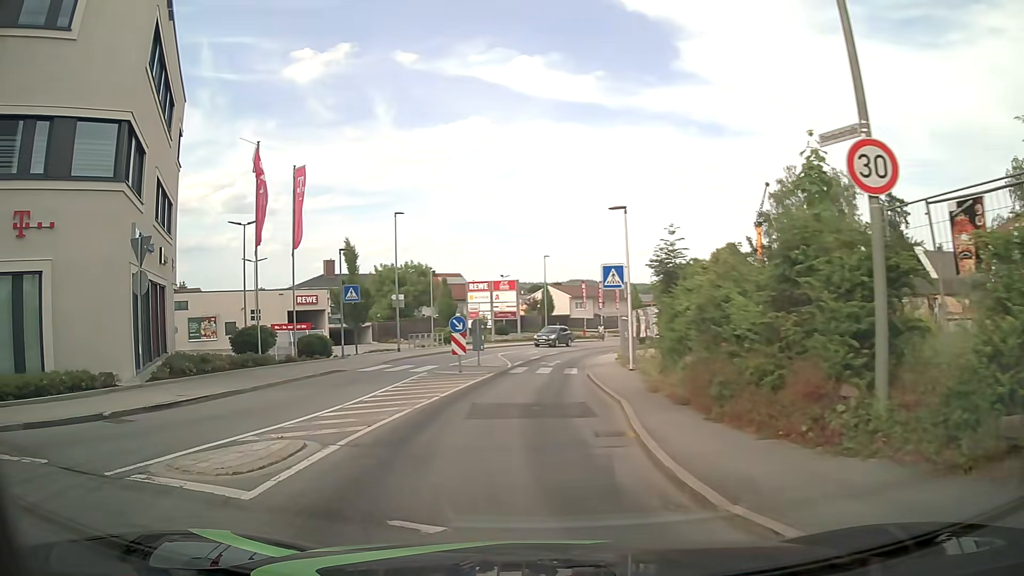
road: tertiary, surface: asphalt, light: Day
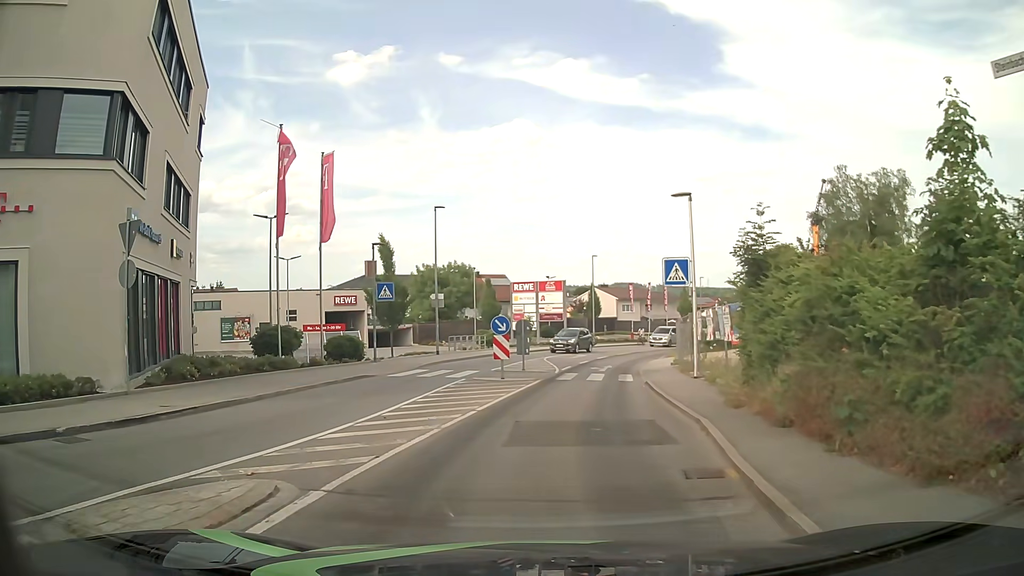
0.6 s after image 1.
(-0.1, +2.7) m; -3°
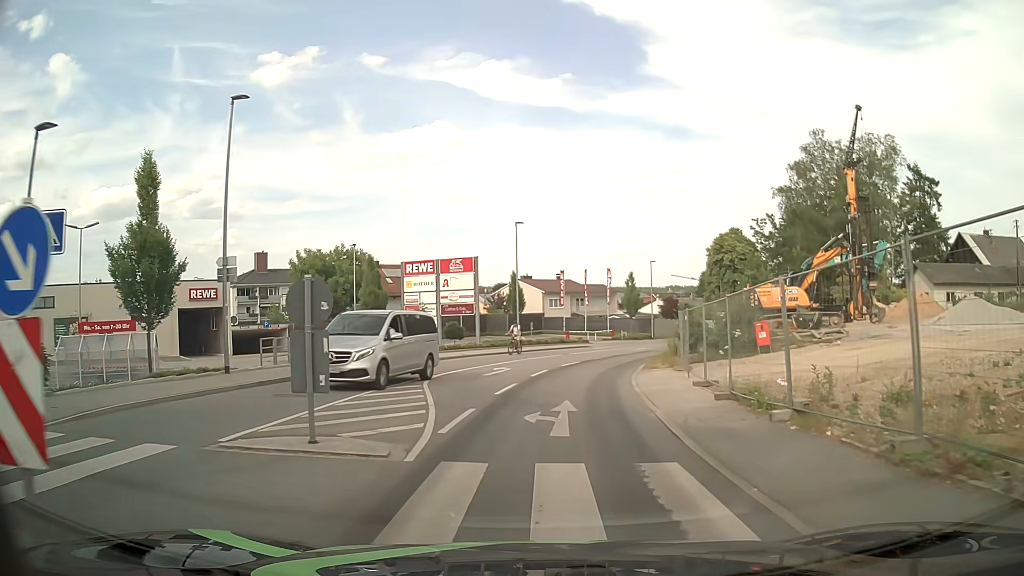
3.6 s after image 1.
(+0.8, +18.6) m; +6°
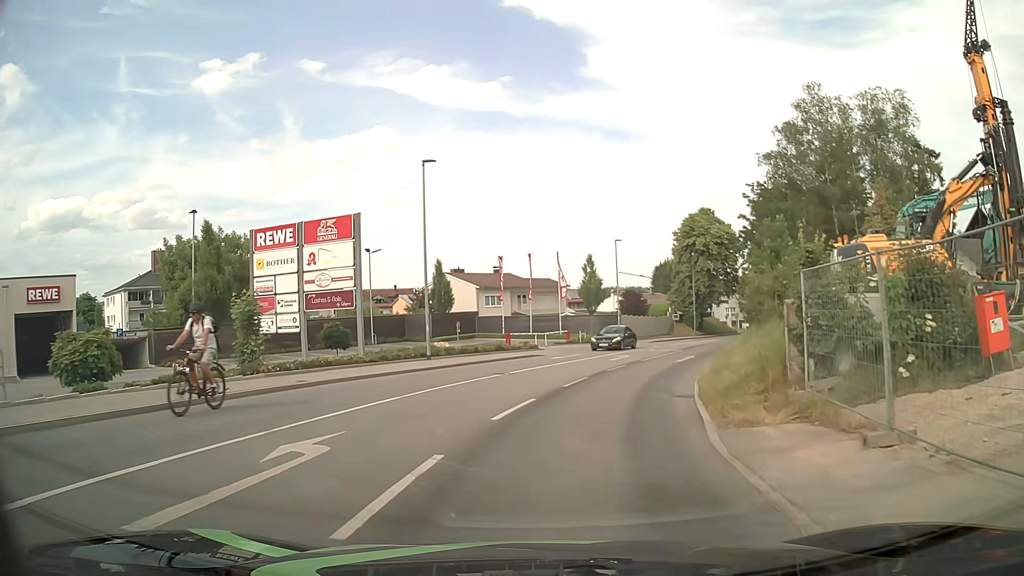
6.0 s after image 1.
(+0.6, +16.7) m; +5°
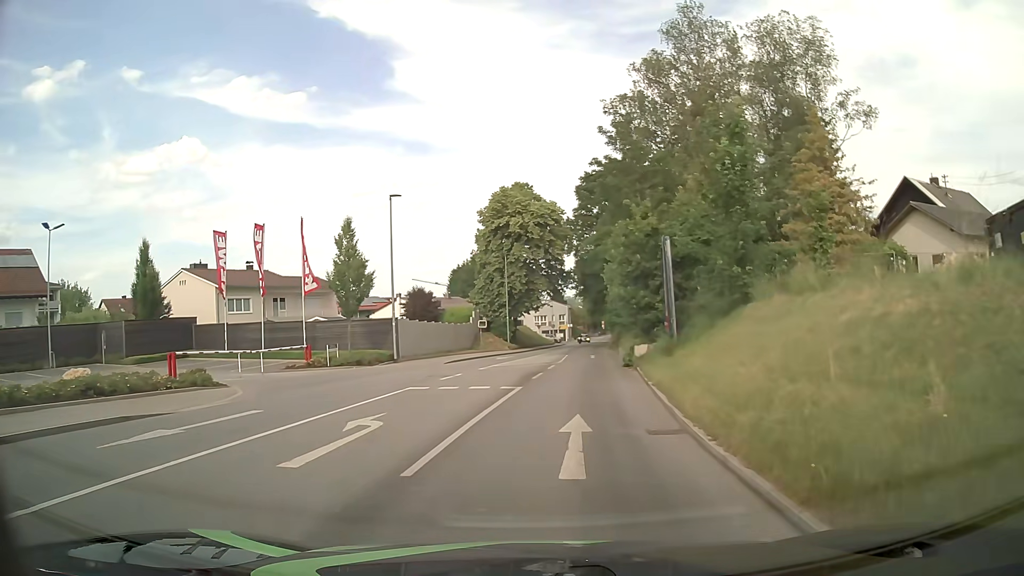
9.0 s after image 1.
(+3.0, +21.3) m; +17°
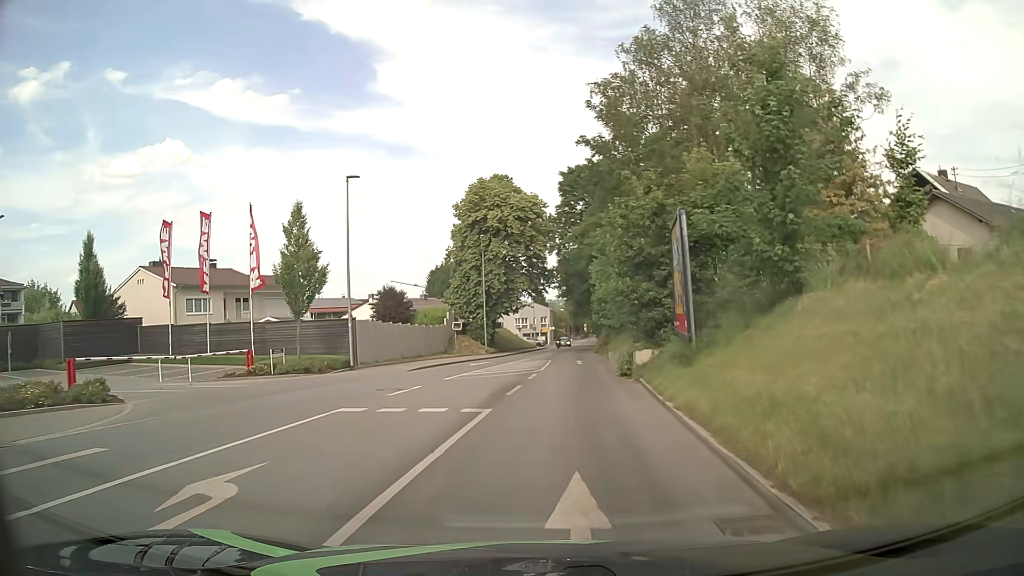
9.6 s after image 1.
(+0.1, +4.6) m; +1°
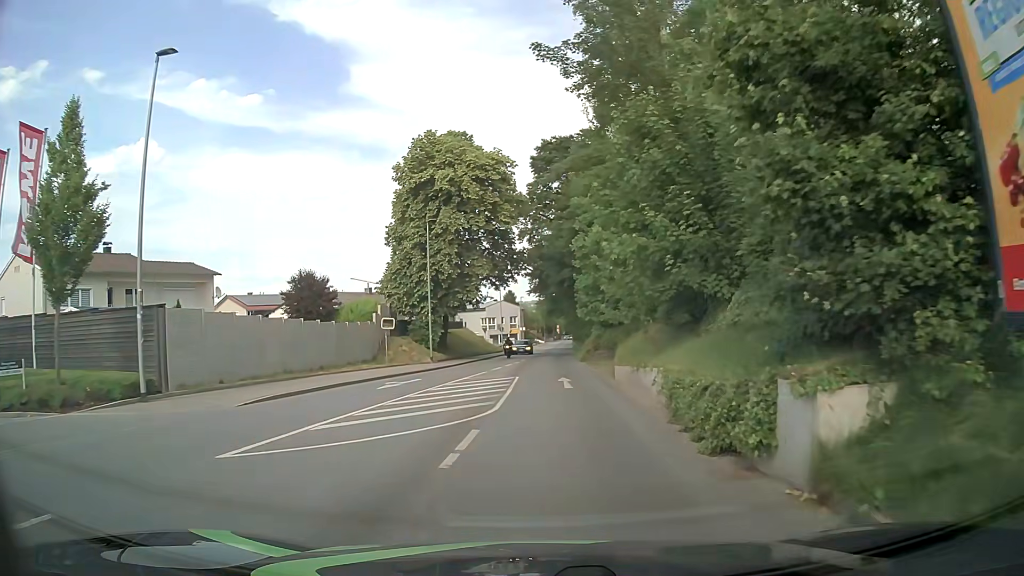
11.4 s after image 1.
(+0.4, +14.2) m; +3°
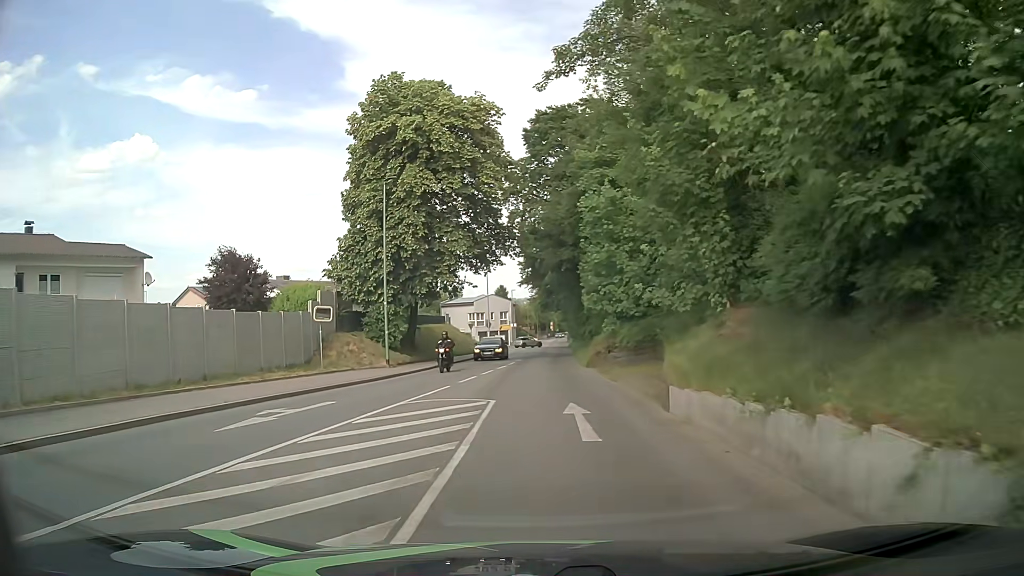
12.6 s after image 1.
(0.0, +9.8) m; +1°
(0, +10) (0, +20) (0, +30) (0, +40) (+1, +50) (+1, +60) (+1, +70) (+2, +80) (+2, +90) (+2, +100) m
